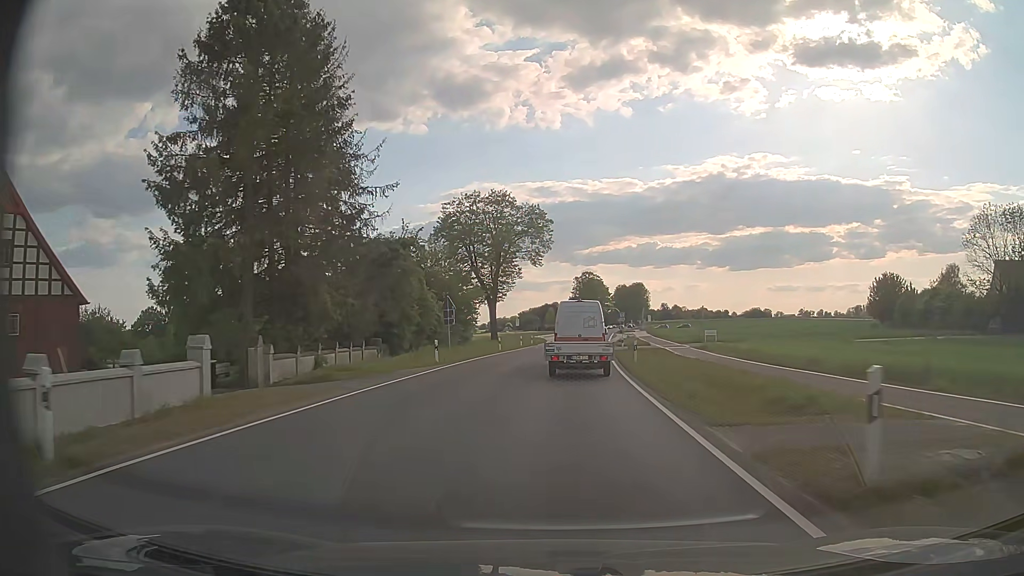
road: secondary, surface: asphalt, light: Day
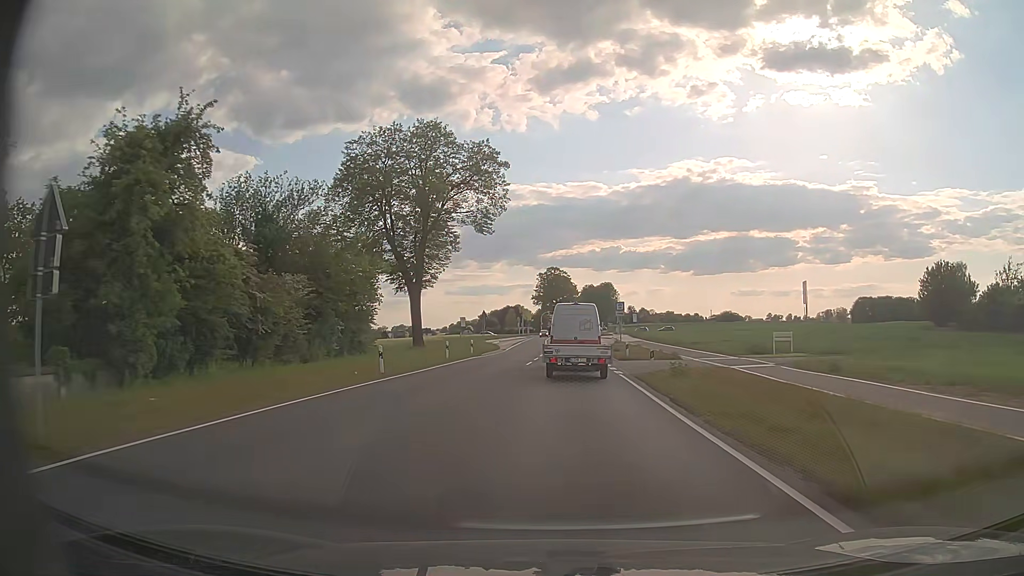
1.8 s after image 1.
(+0.8, +29.3) m; +3°
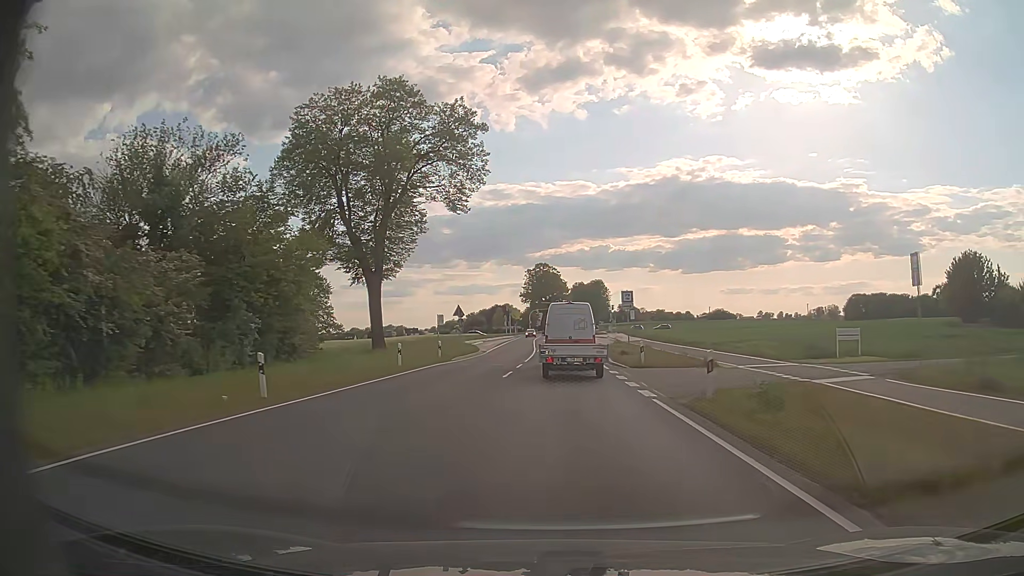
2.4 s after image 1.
(+0.1, +9.9) m; +1°
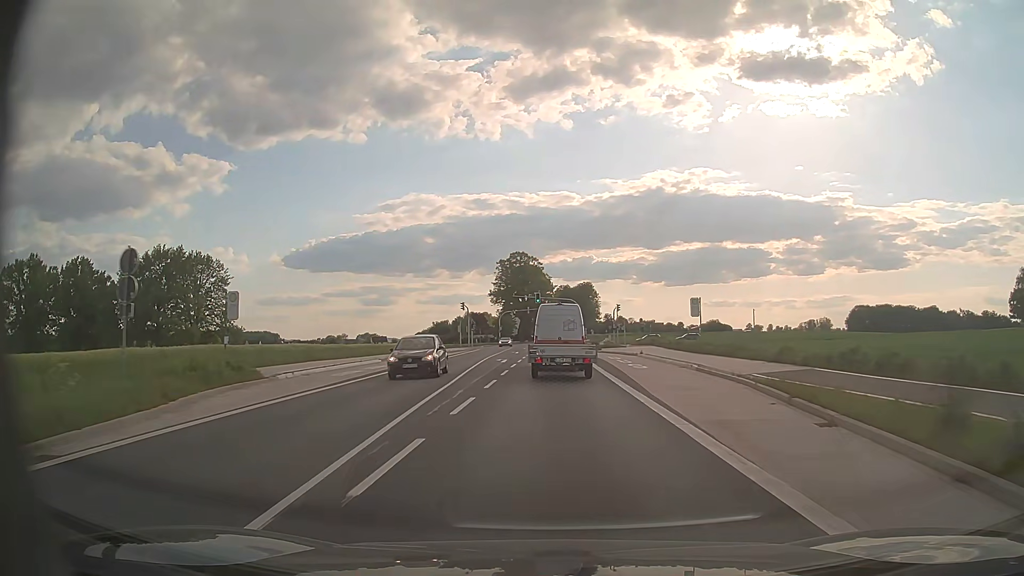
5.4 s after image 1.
(+1.0, +49.8) m; +2°
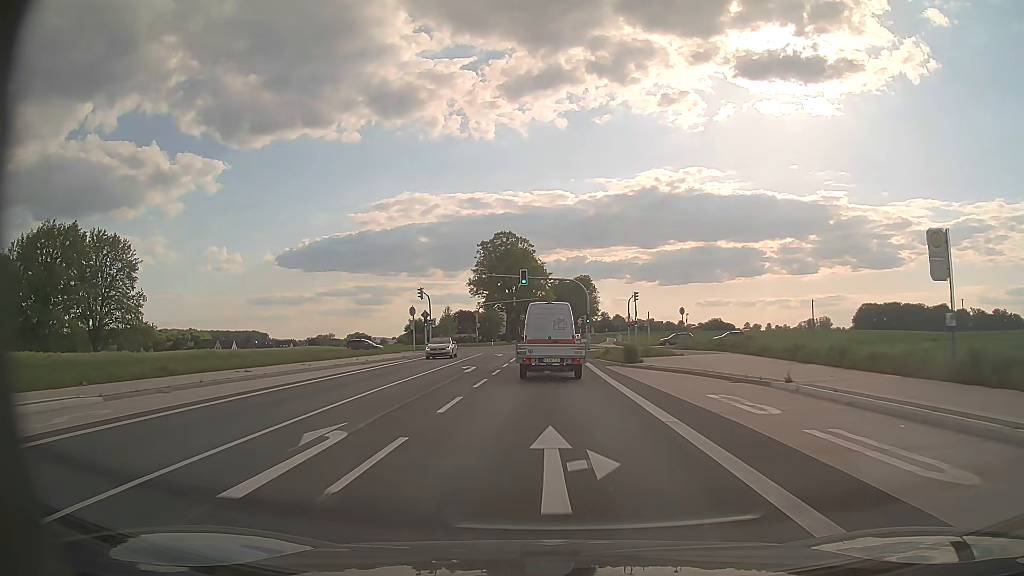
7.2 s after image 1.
(+0.2, +30.0) m; 0°
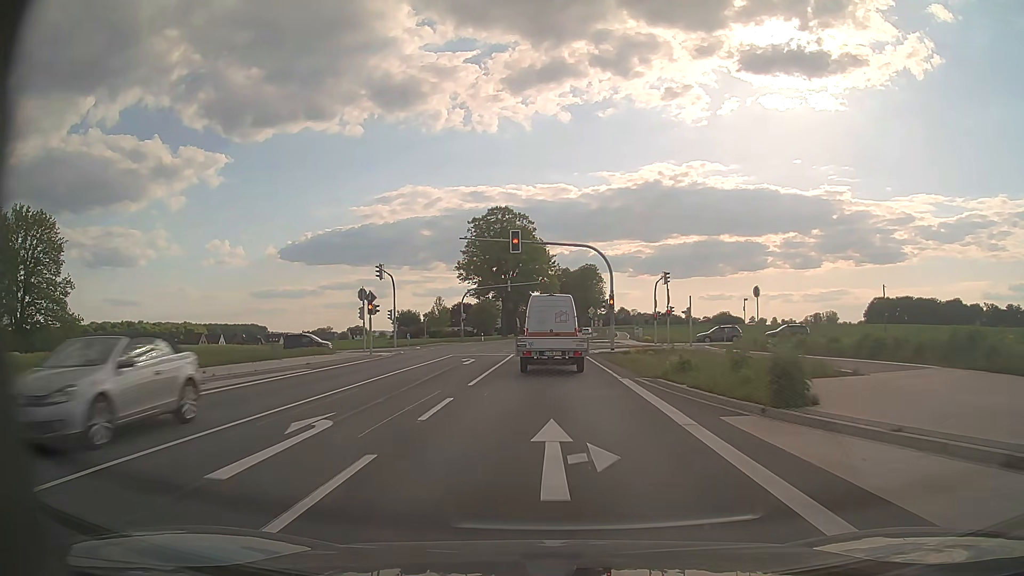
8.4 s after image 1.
(0.0, +19.6) m; 0°
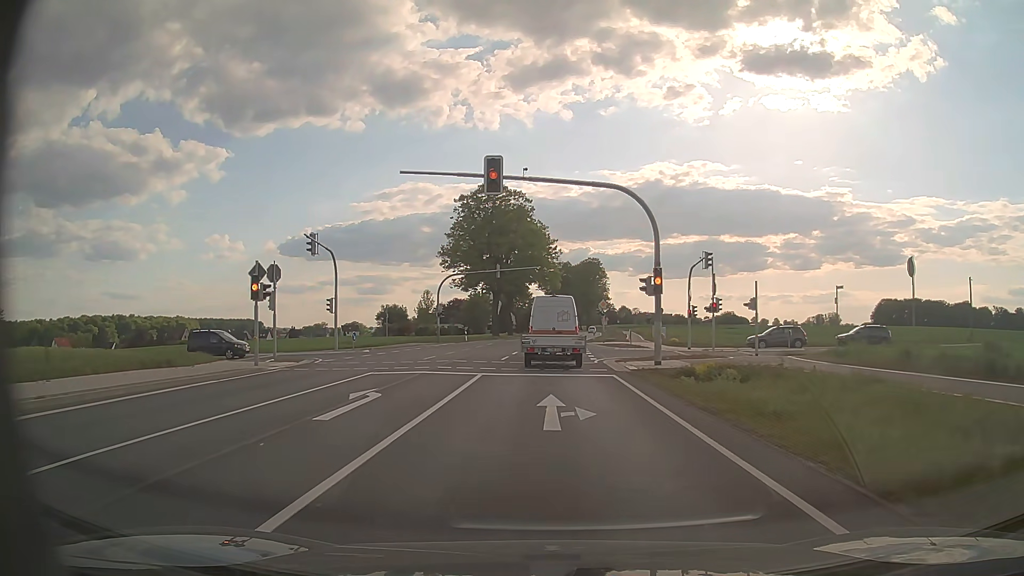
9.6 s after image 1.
(0.0, +16.0) m; 0°
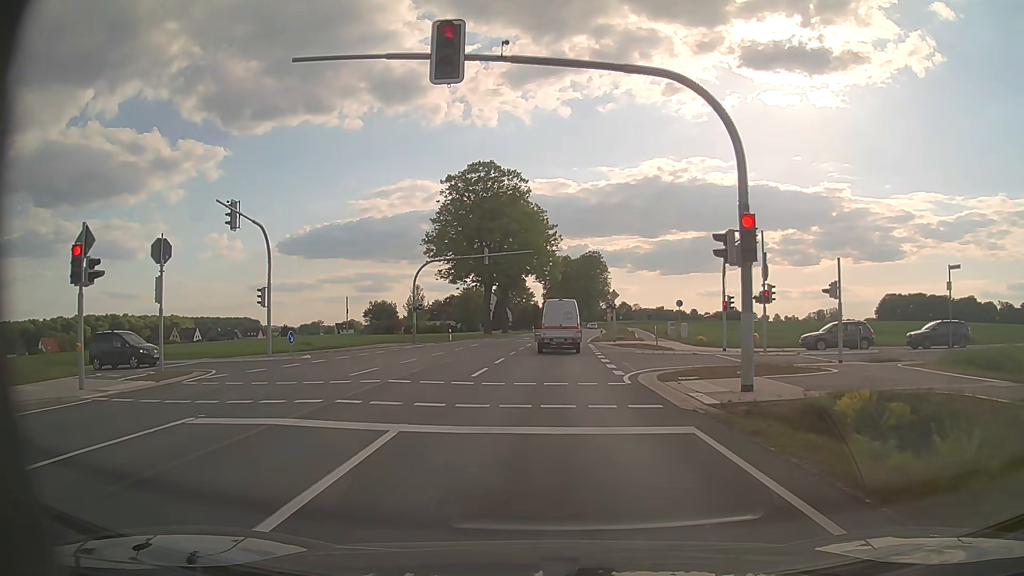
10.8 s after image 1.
(0.0, +10.0) m; 0°
(0, +10) (0, +20) (0, +30) (0, +40) (+1, +50) (+1, +60) (+2, +70) (+3, +80) (+4, +90) (+5, +100) m
